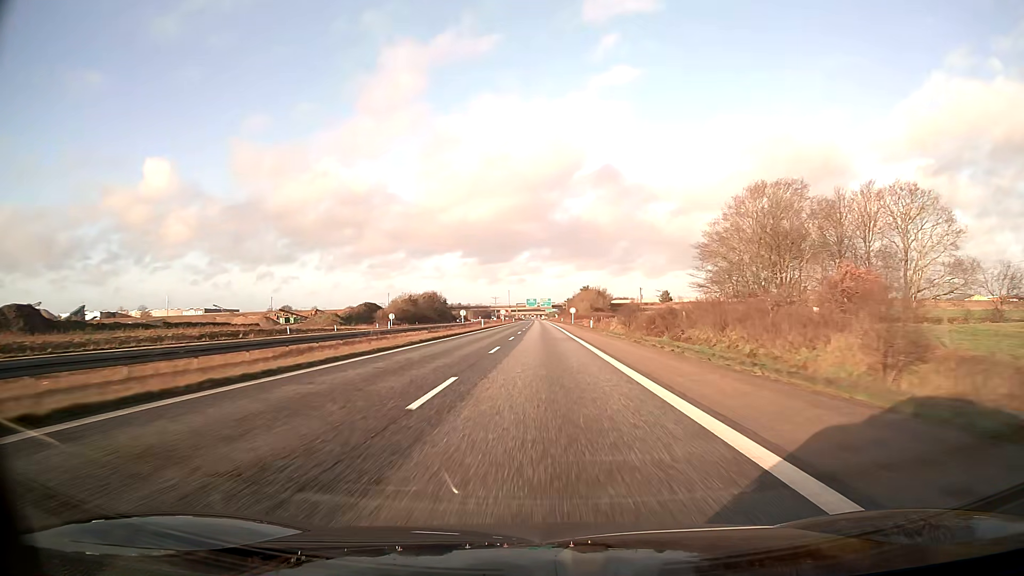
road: motorway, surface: asphalt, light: Day
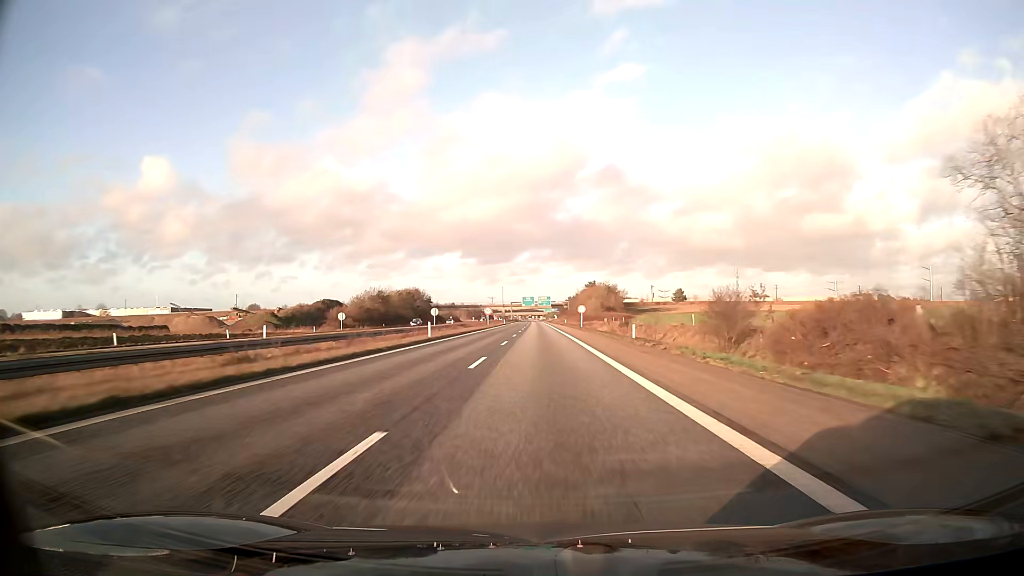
(0.0, +36.8) m; 0°
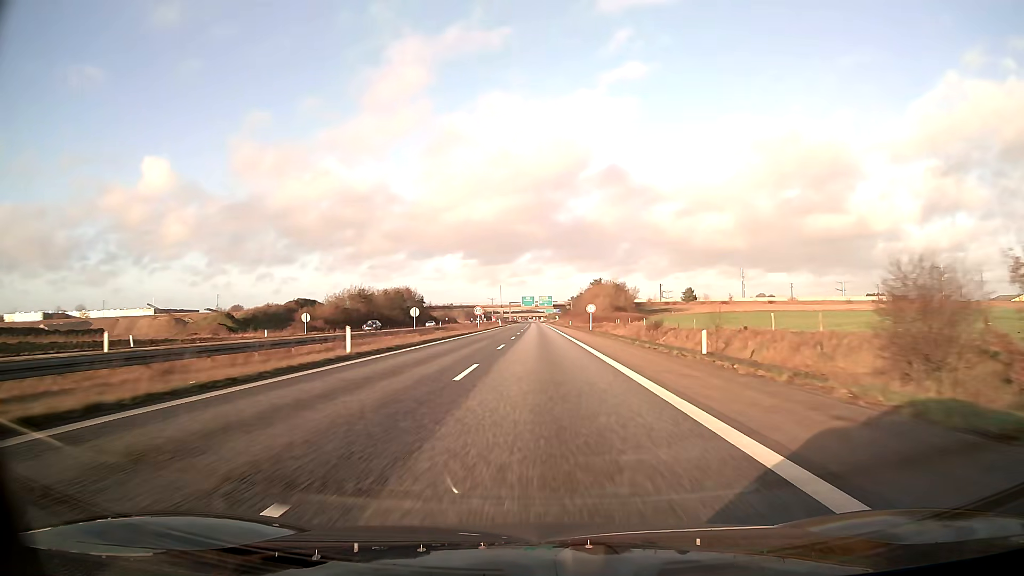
(0.0, +18.1) m; 0°
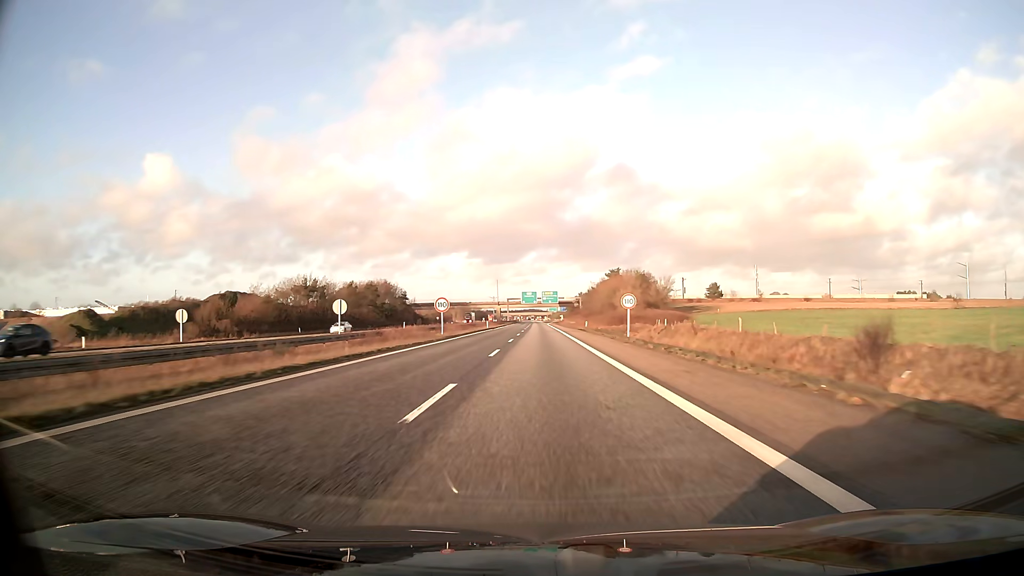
(-0.2, +36.0) m; 0°
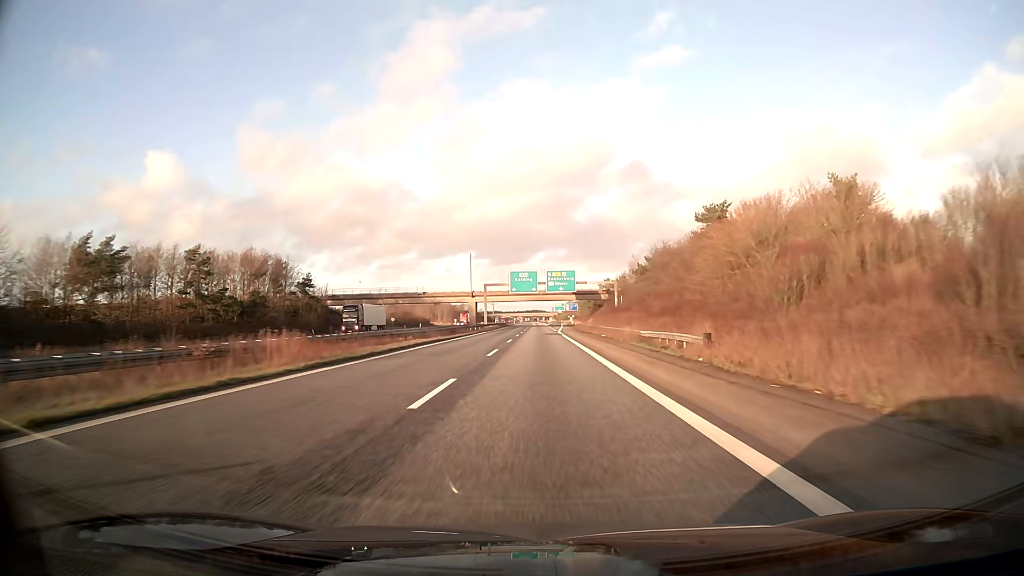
(+0.1, +88.3) m; 0°
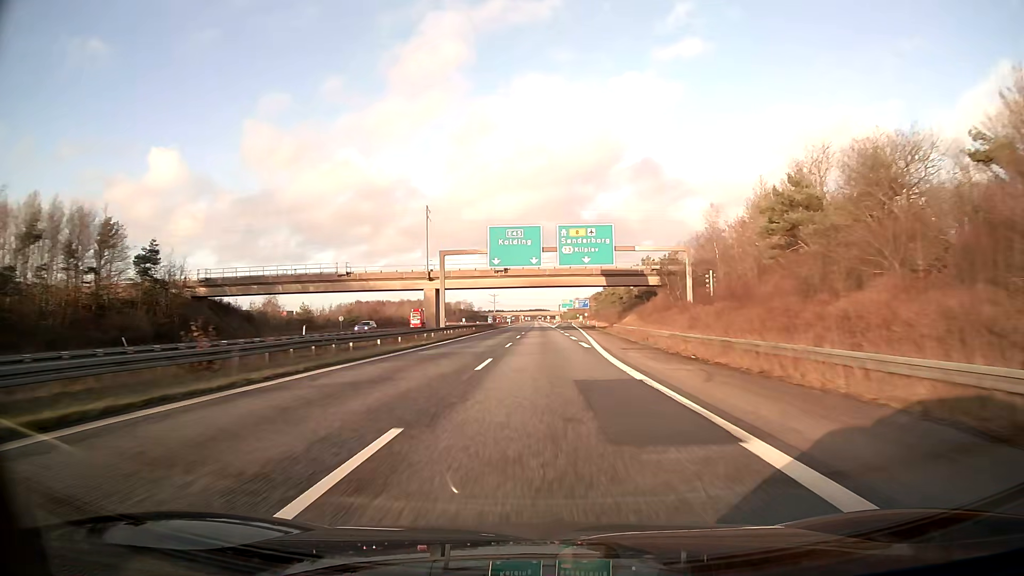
(-0.2, +52.4) m; 0°
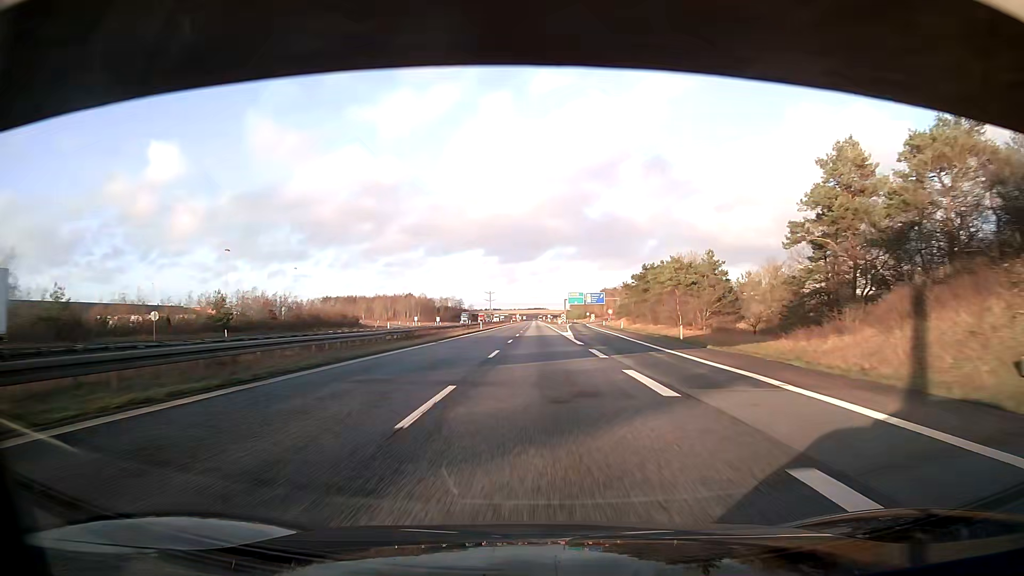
(0.0, +69.7) m; 0°
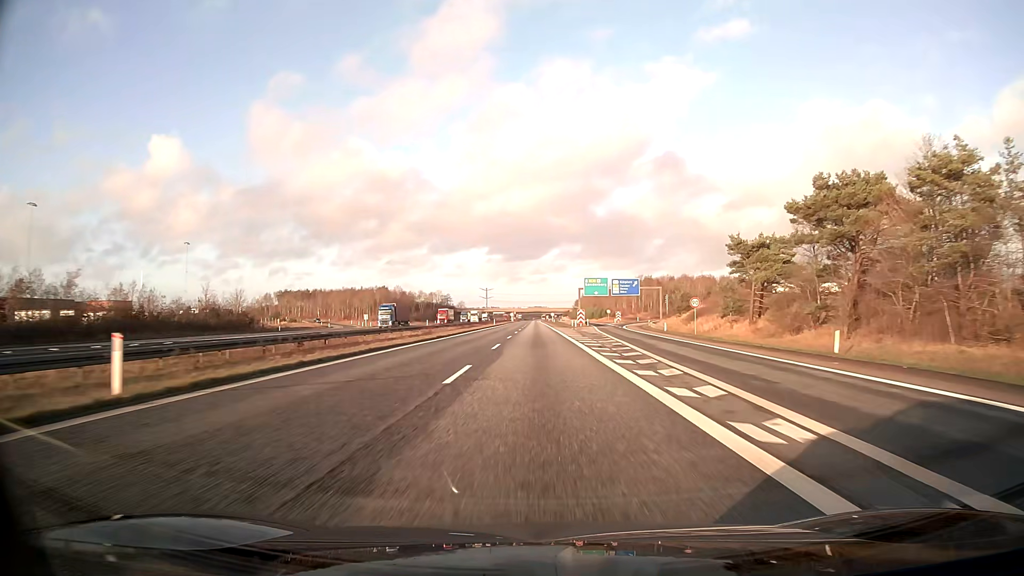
(0.0, +69.6) m; 0°
(0, +10) (0, +20) (0, +30) (0, +40) (0, +50) (0, +60) (0, +70) (0, +80) (0, +90) (0, +100) m
